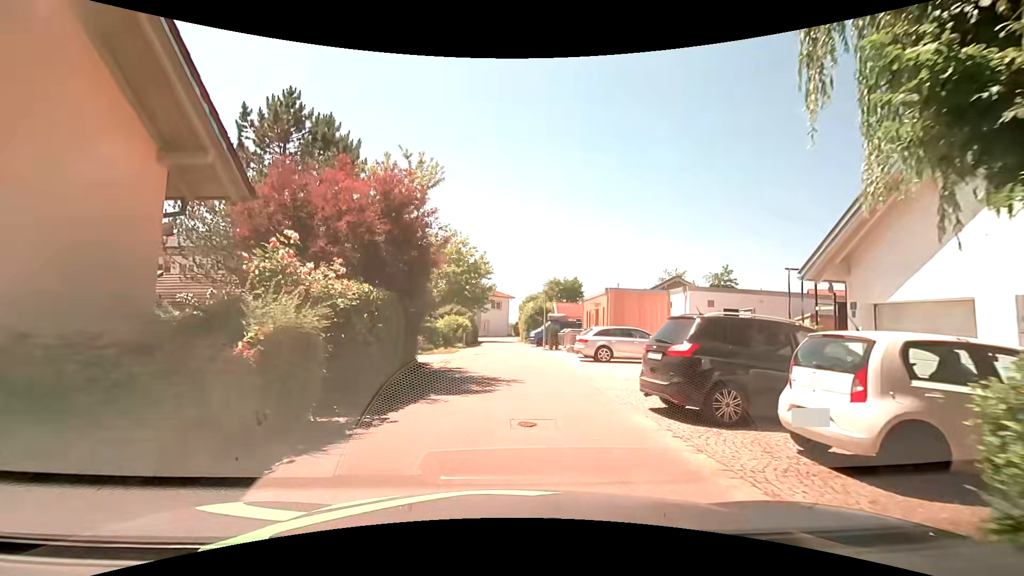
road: residential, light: Day
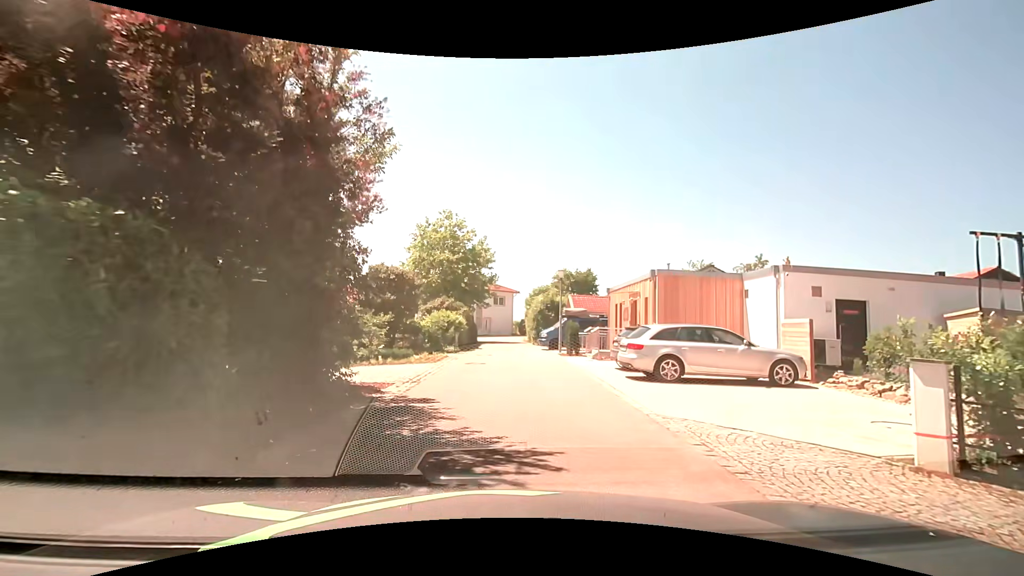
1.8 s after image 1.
(+0.1, +7.4) m; 0°
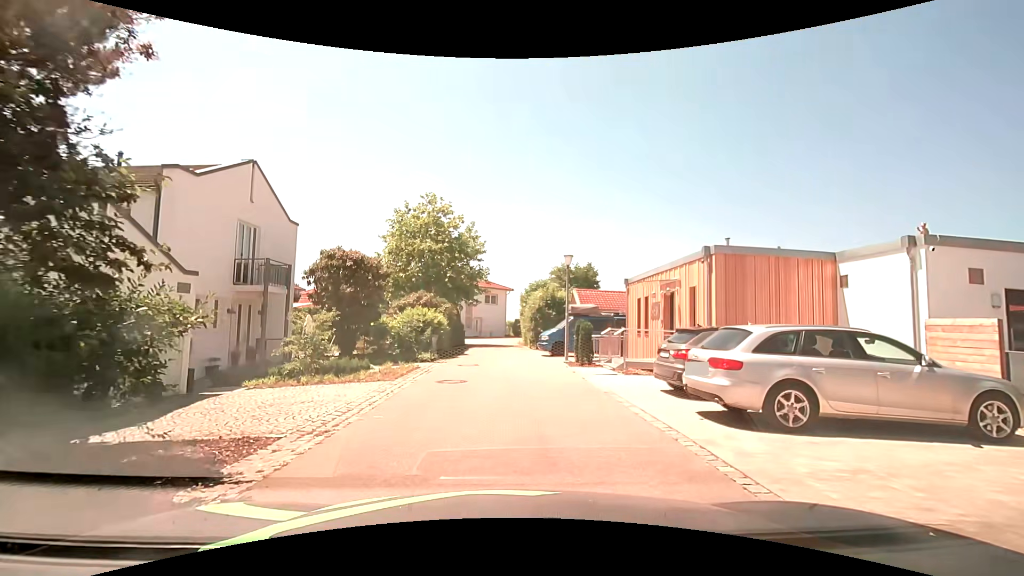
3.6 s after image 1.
(+0.1, +5.5) m; +2°
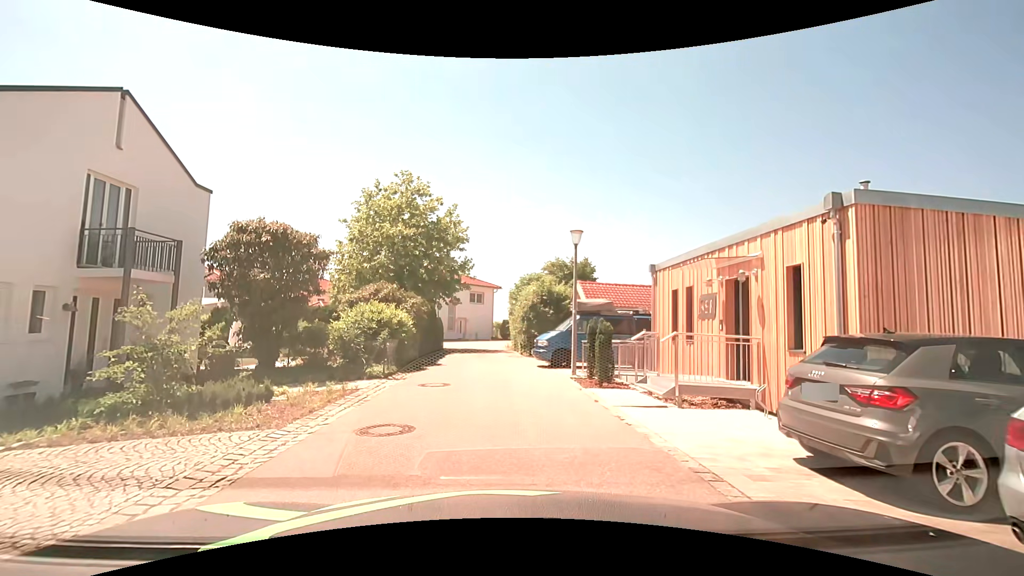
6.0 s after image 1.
(0.0, +5.5) m; +1°
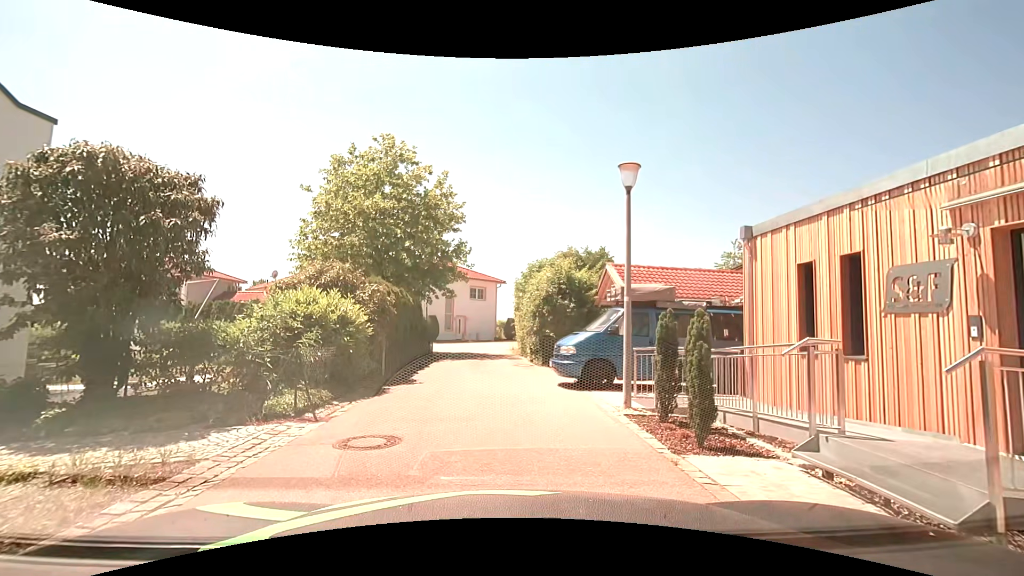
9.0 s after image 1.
(0.0, +5.9) m; -1°
